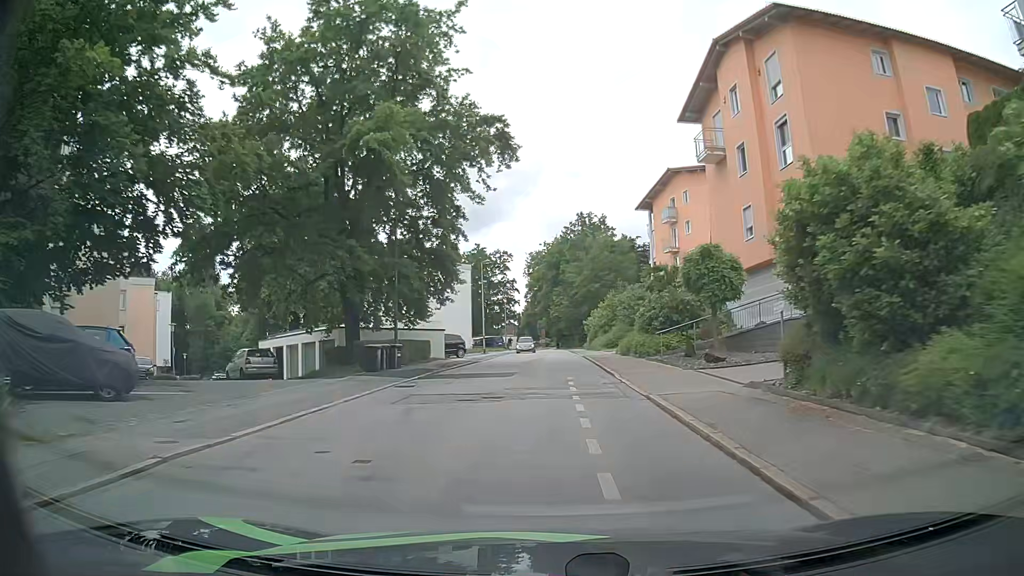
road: residential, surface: asphalt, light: Day
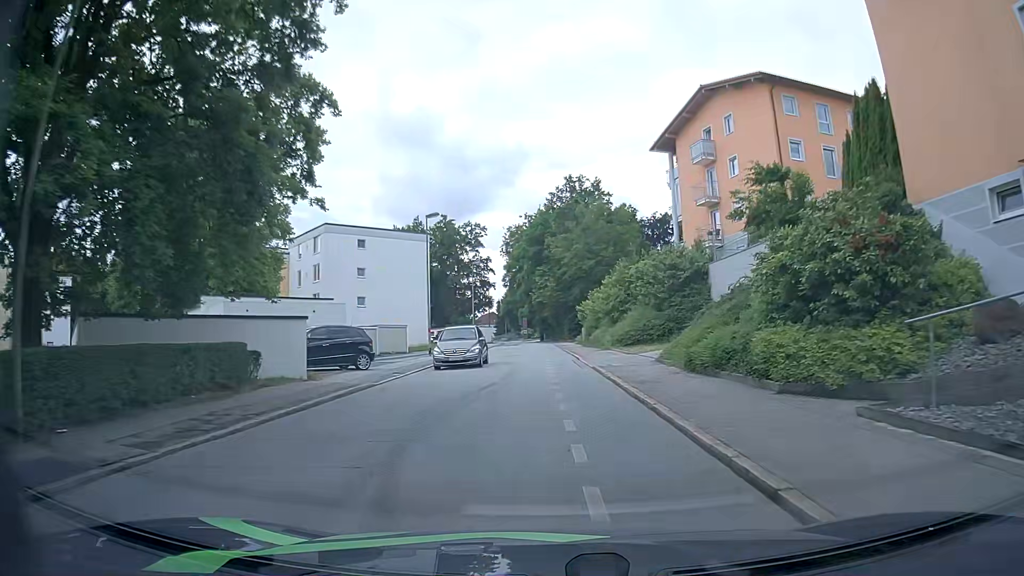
(-0.1, +20.7) m; 0°
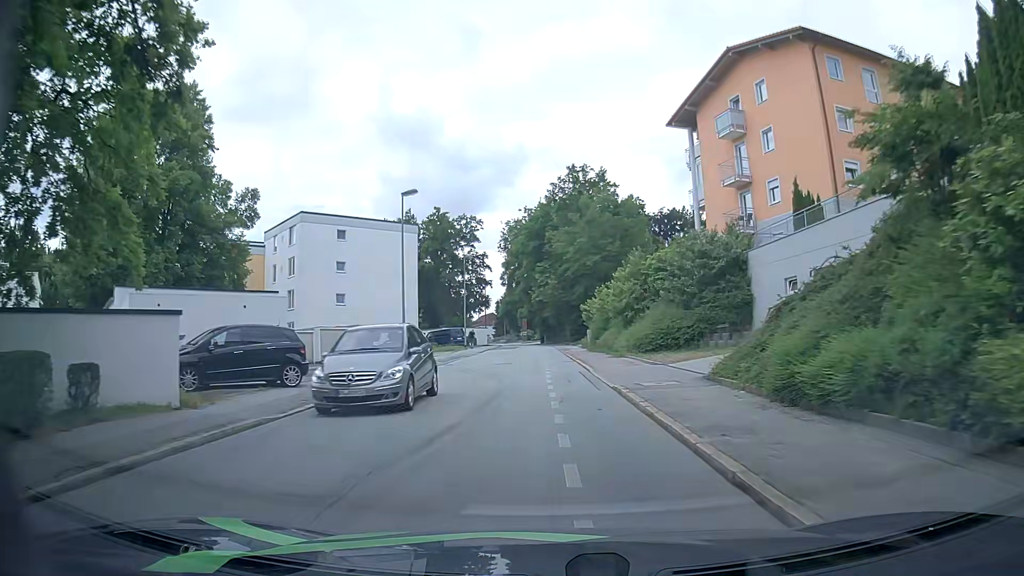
(0.0, +6.9) m; +1°
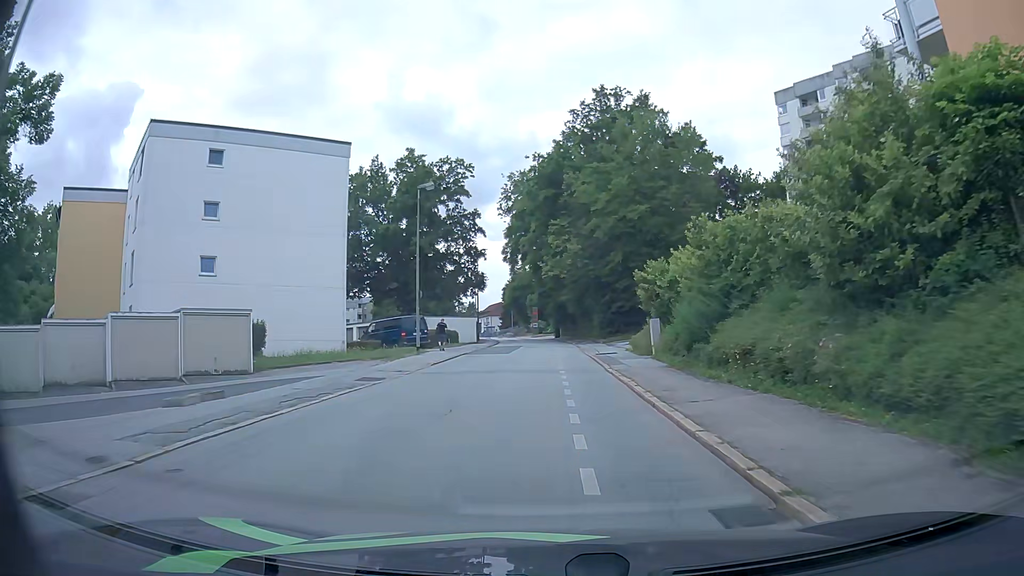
(-0.5, +26.0) m; -1°
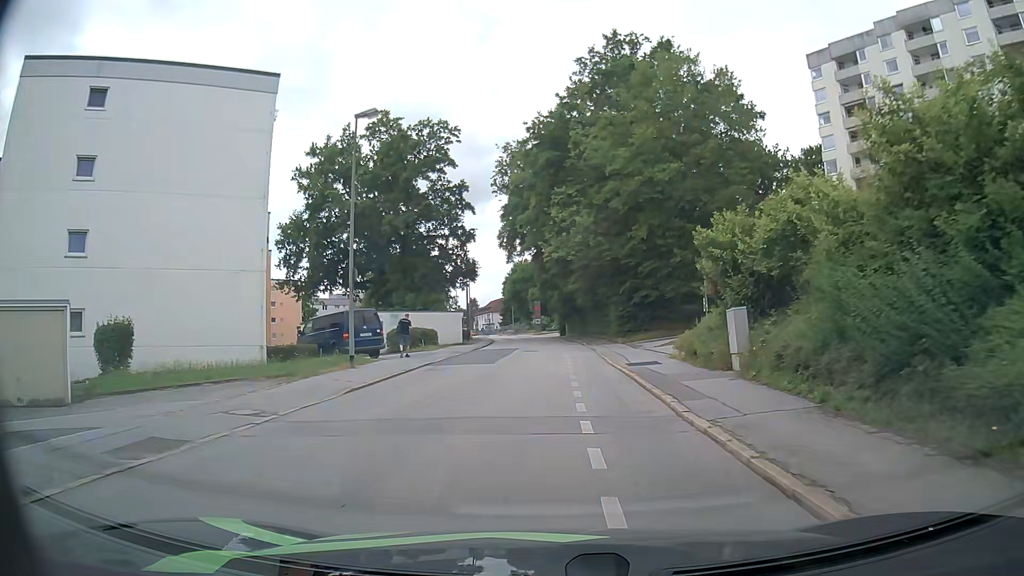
(0.0, +11.0) m; 0°
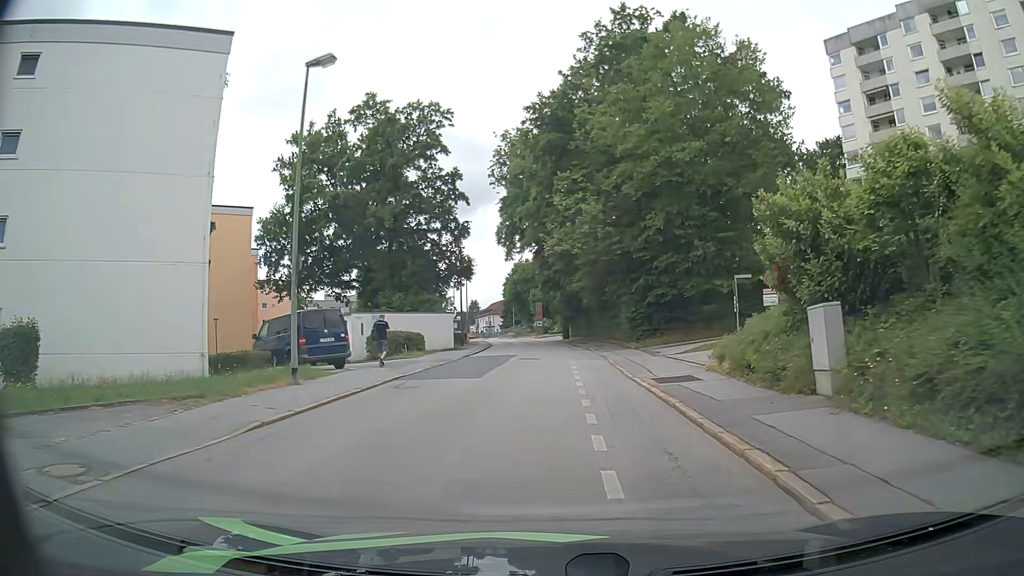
(0.0, +4.8) m; 0°
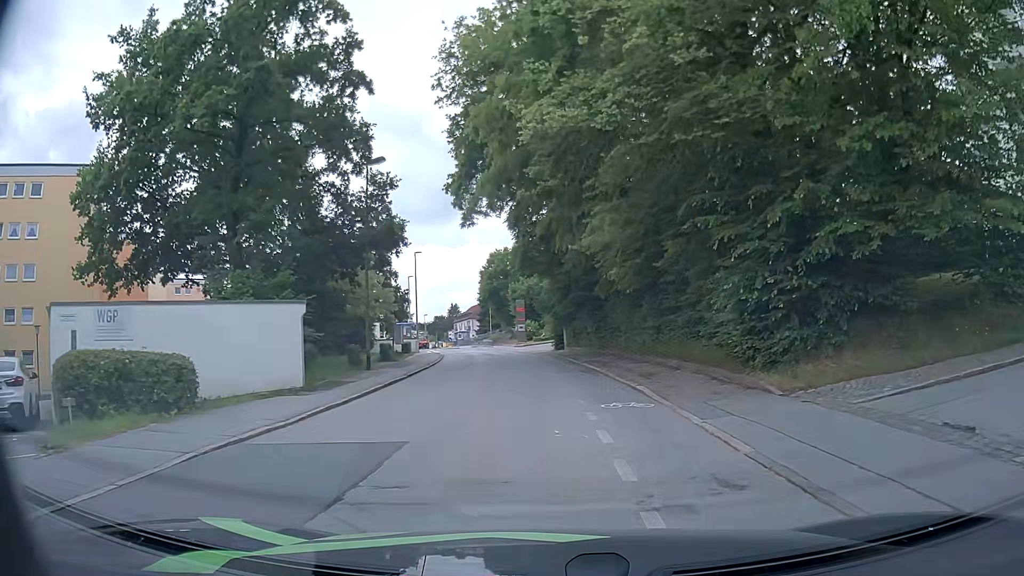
(+0.2, +23.2) m; +1°
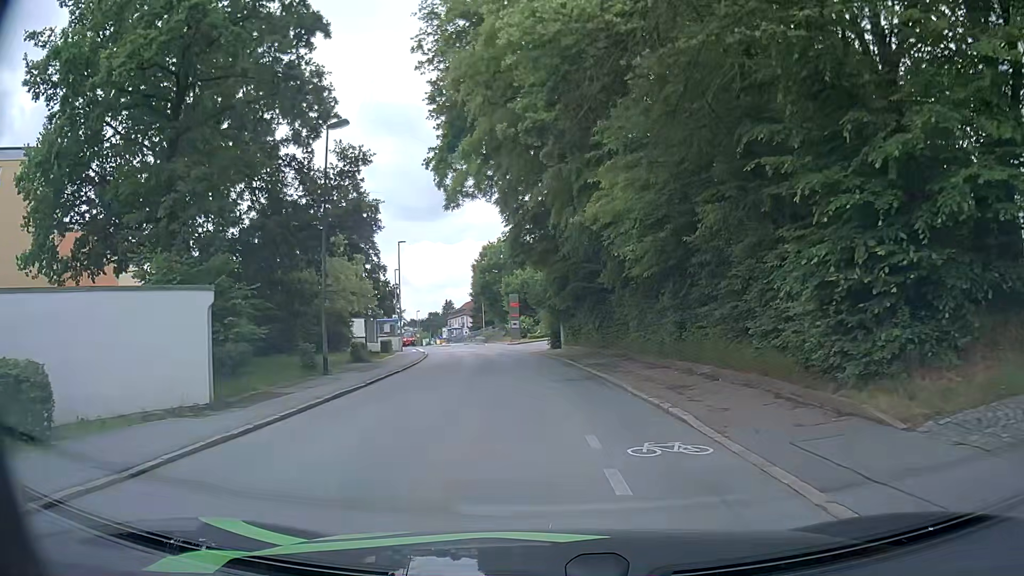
(0.0, +4.6) m; +1°
